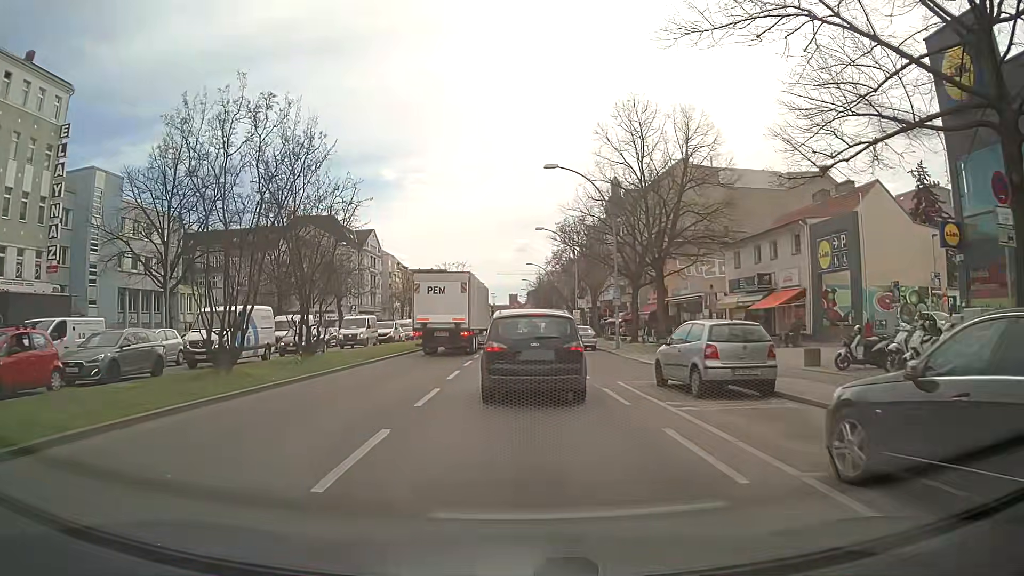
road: primary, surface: asphalt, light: Day
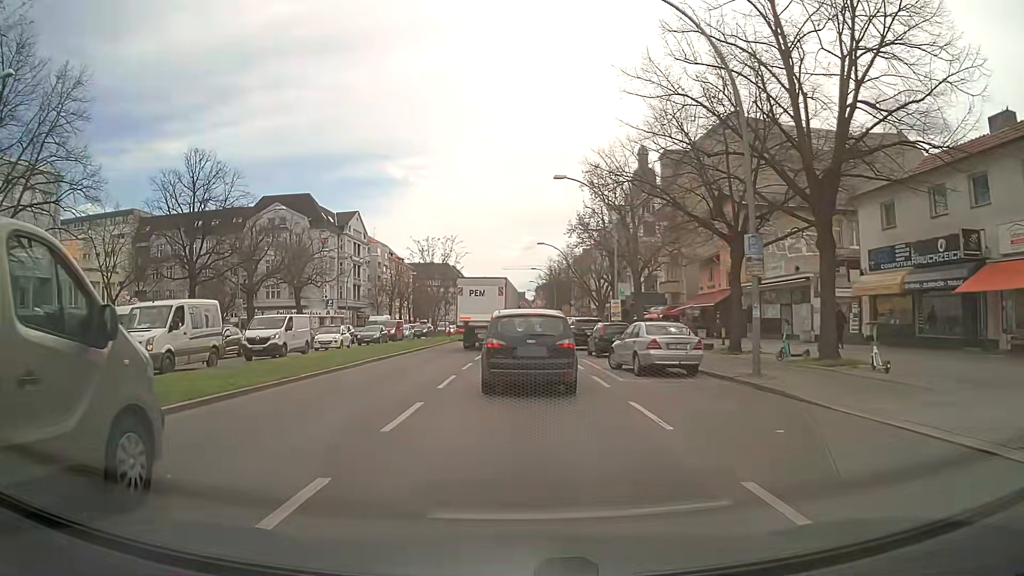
(0.0, +21.1) m; 0°
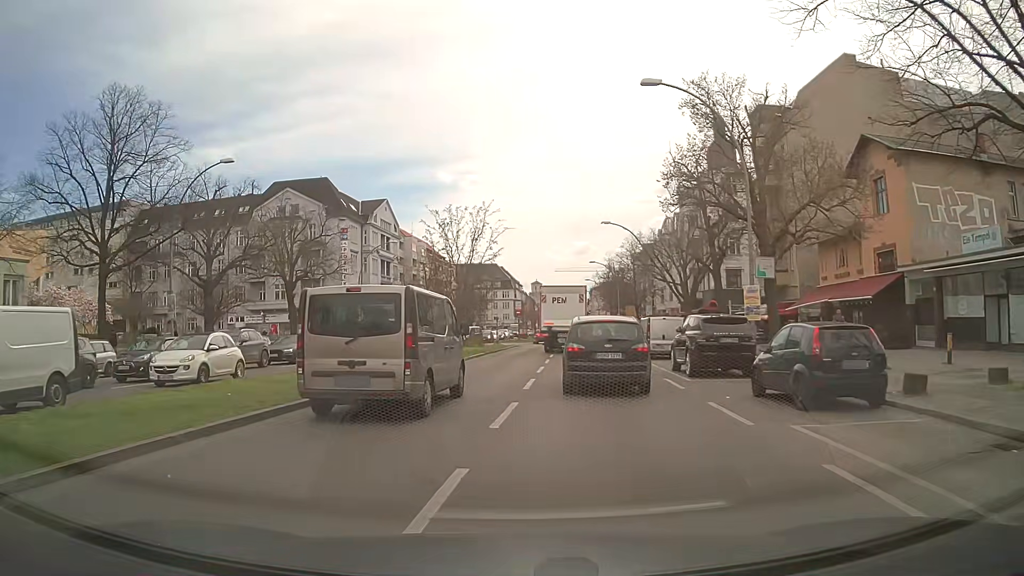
(-0.5, +17.3) m; -5°
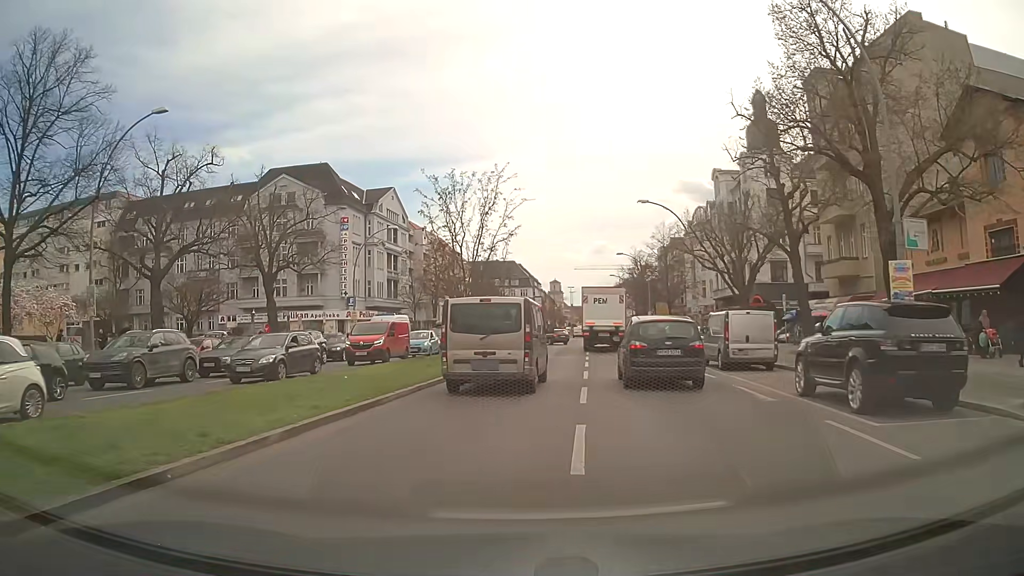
(0.0, +9.2) m; 0°
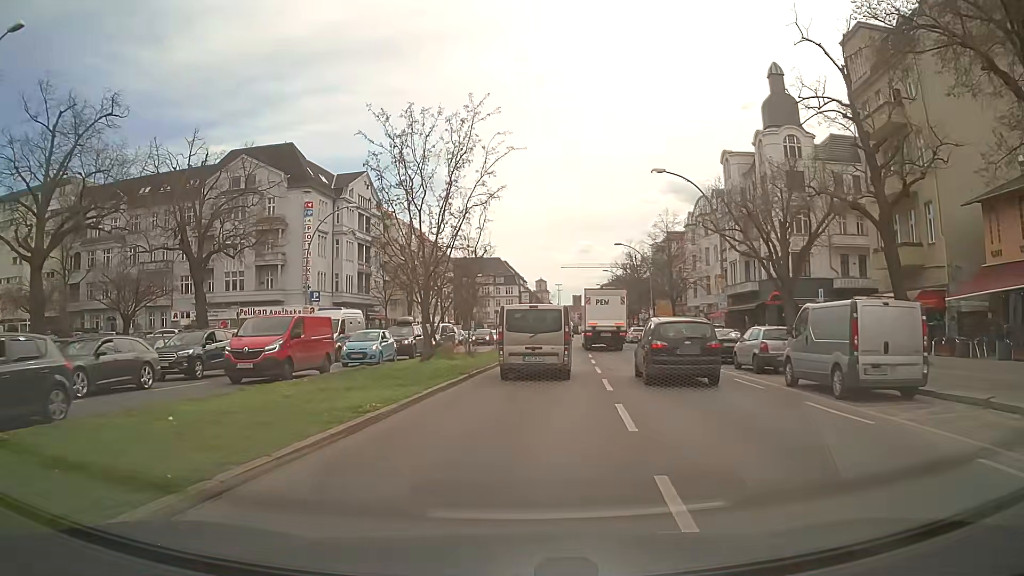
(0.0, +9.5) m; 0°
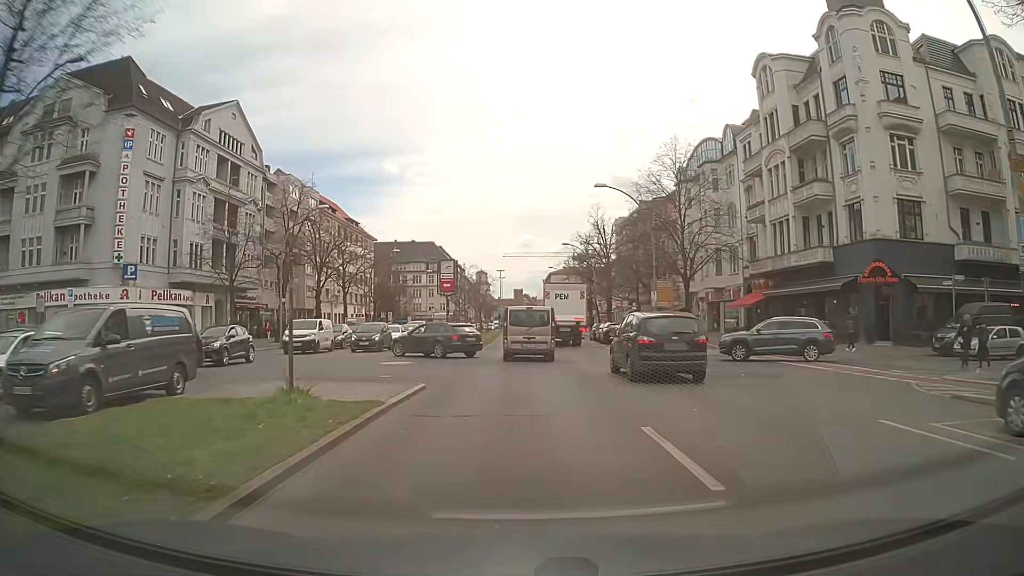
(+1.4, +28.0) m; +4°
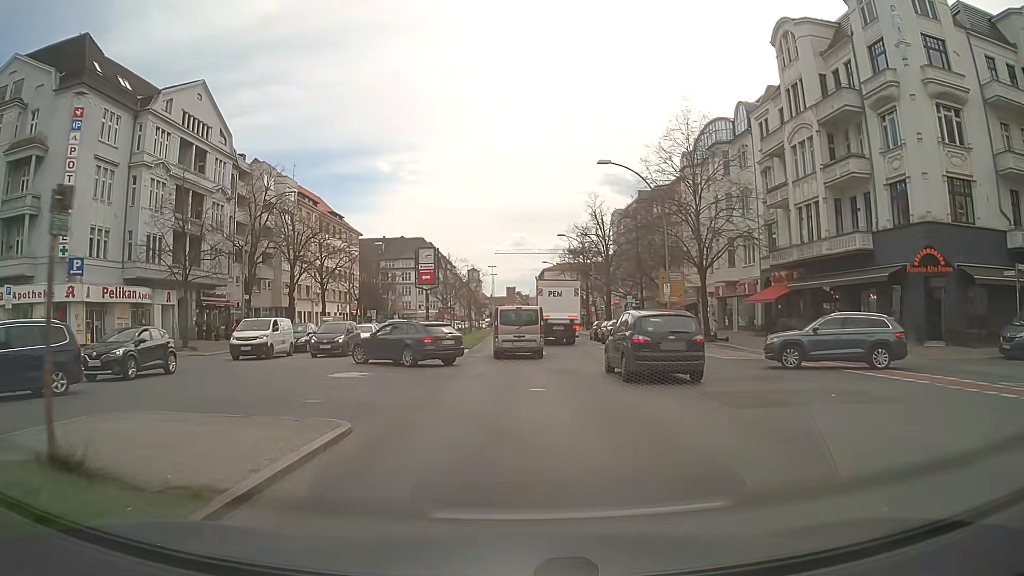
(+0.1, +6.0) m; +1°
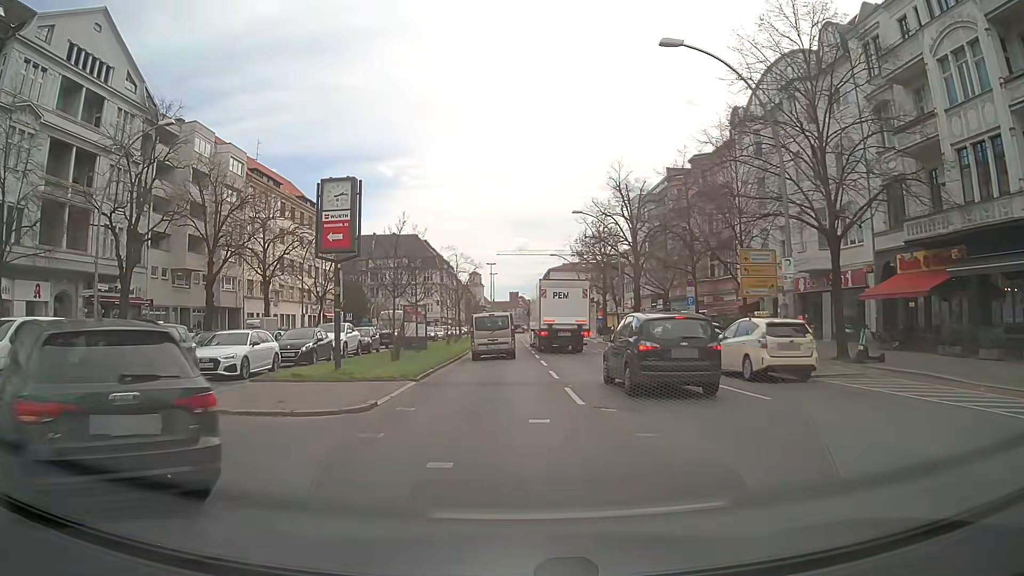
(+0.1, +17.7) m; 0°
(0, +10) (-1, +20) (-1, +30) (-1, +40) (-1, +50) (-2, +60) (-2, +70) (-2, +80) (-2, +90) (-2, +100) m
